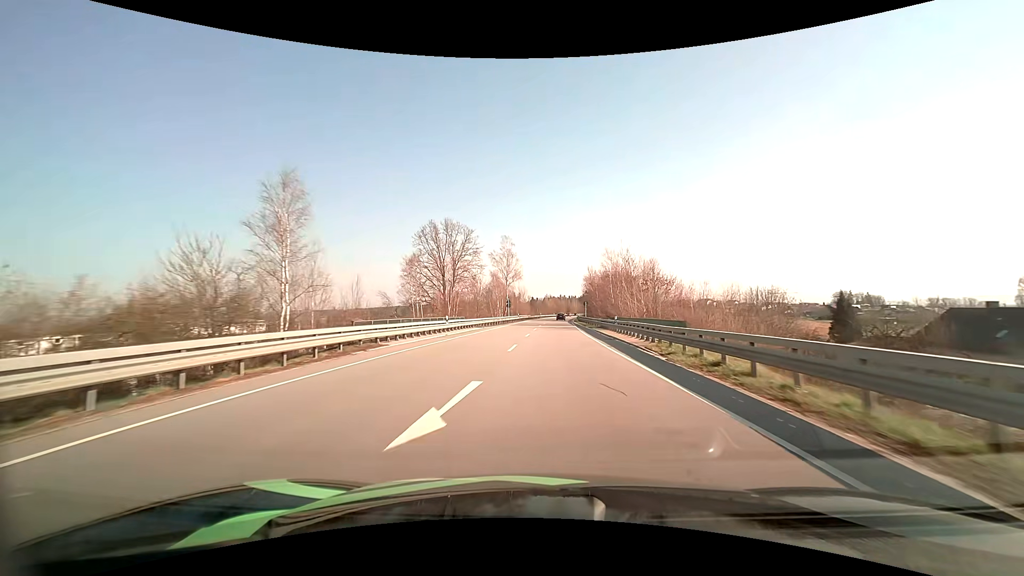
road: primary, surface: asphalt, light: Day
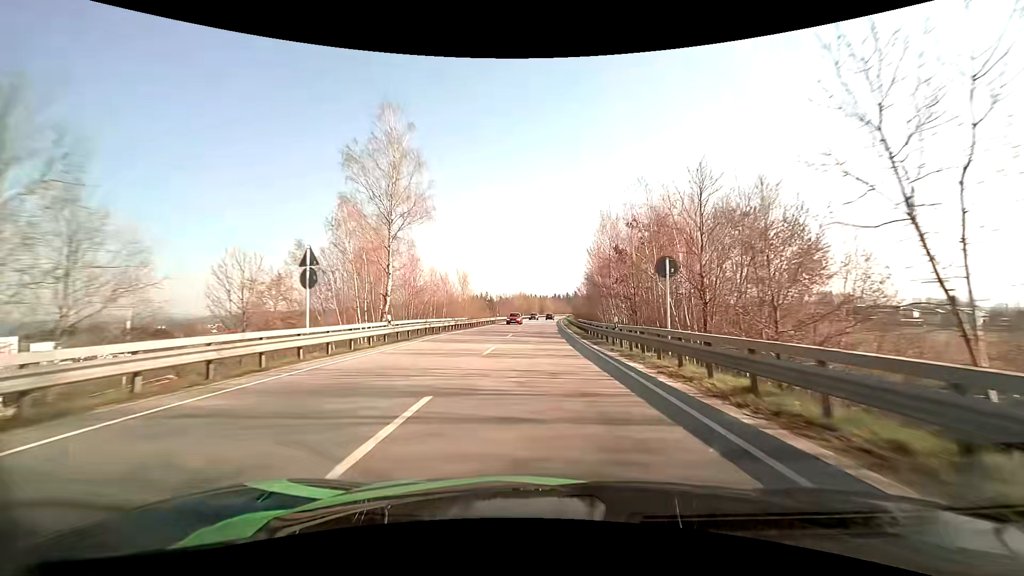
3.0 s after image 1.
(+2.0, +62.3) m; +3°
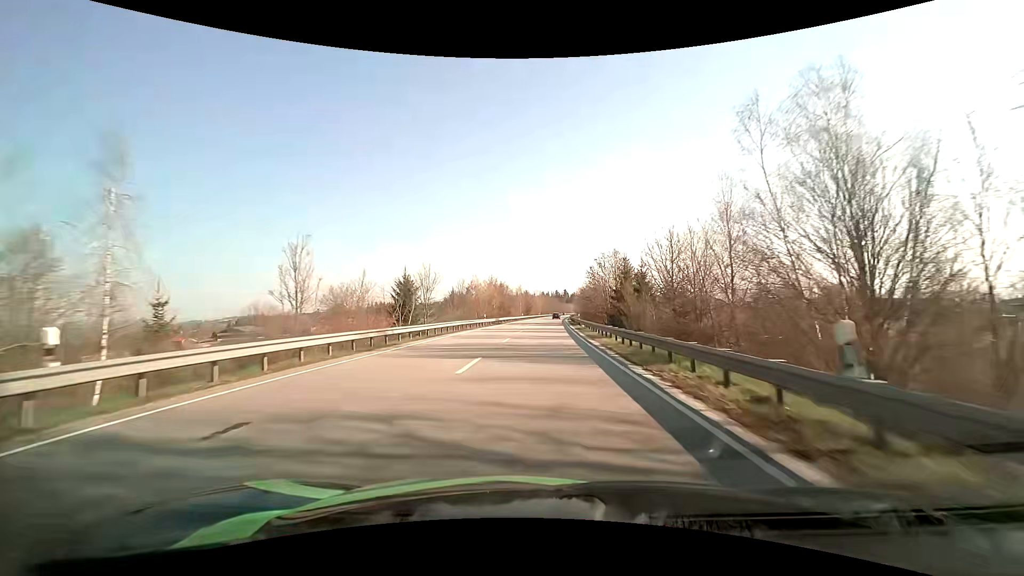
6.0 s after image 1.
(+0.7, +65.3) m; +1°
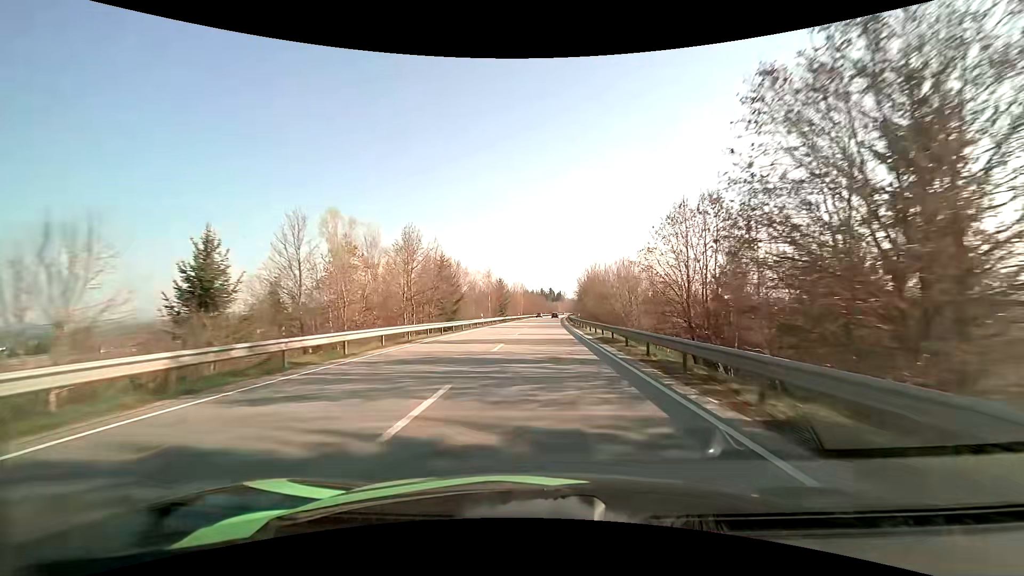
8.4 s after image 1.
(+0.9, +54.0) m; +2°
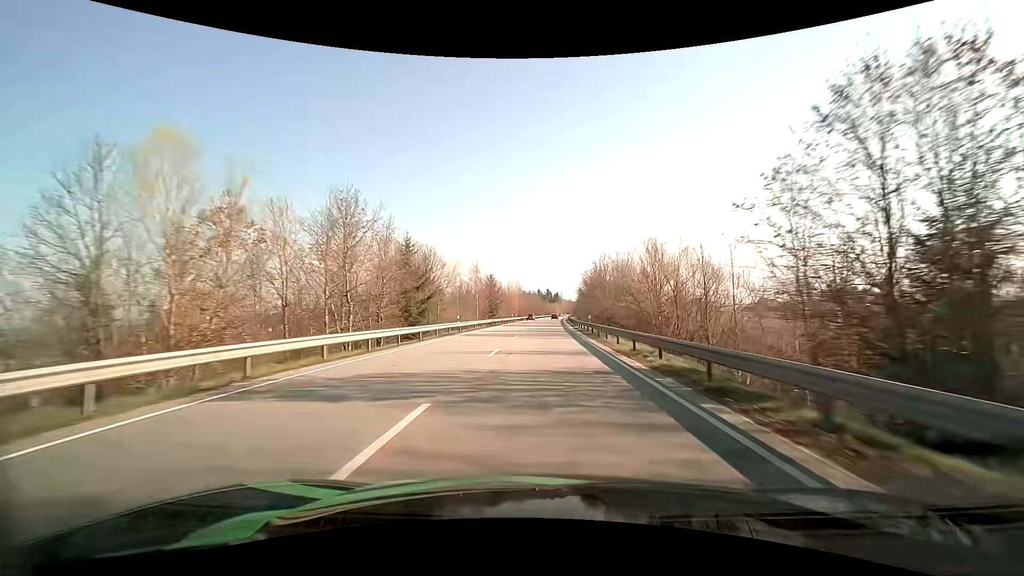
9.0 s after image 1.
(0.0, +13.8) m; 0°
(0, +10) (0, +20) (0, +30) (0, +40) (0, +50) (+1, +60) (+1, +70) (+1, +80) (+2, +90) (+2, +100) m
